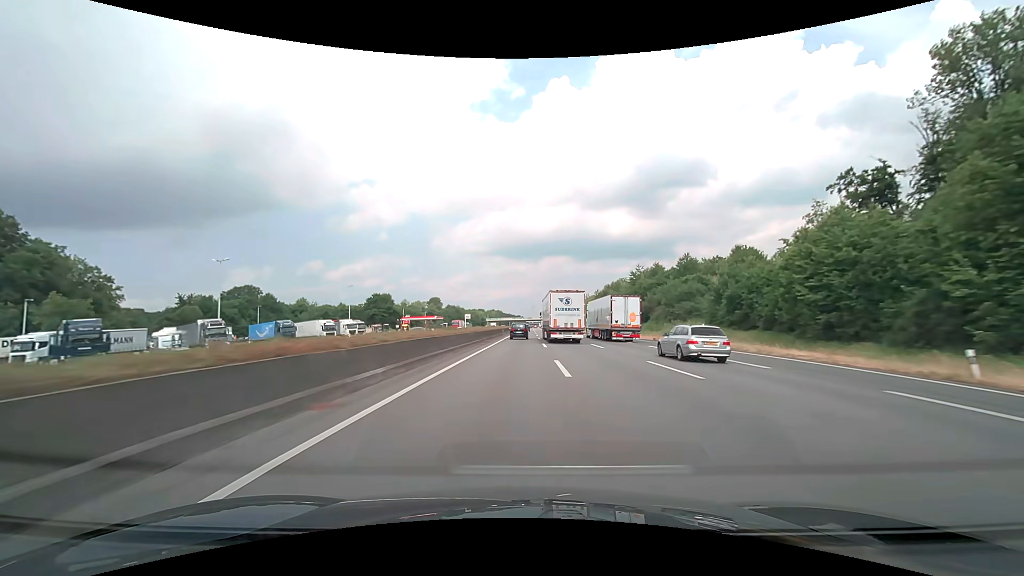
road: motorway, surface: asphalt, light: Day
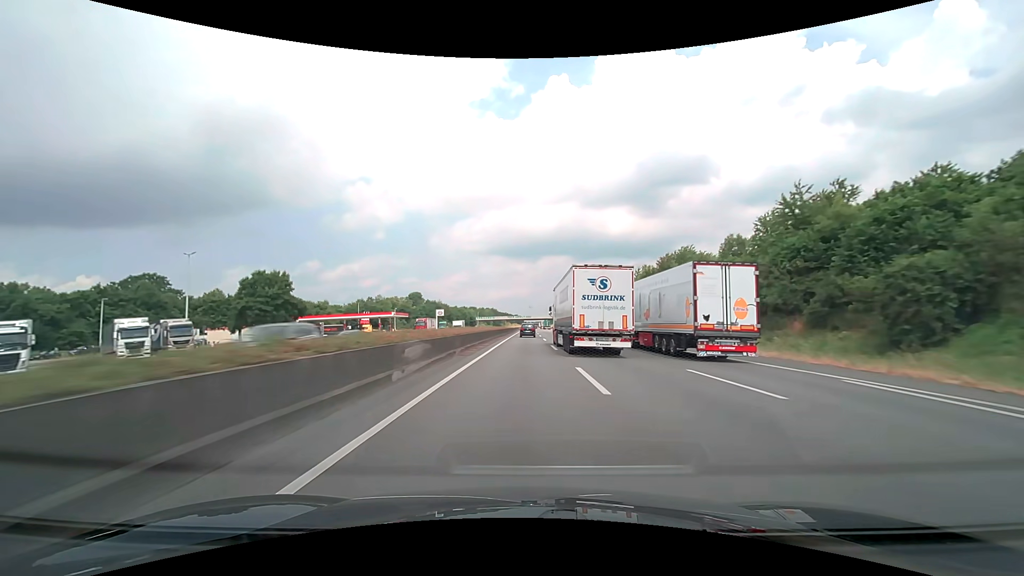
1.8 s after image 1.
(+0.1, +57.2) m; 0°
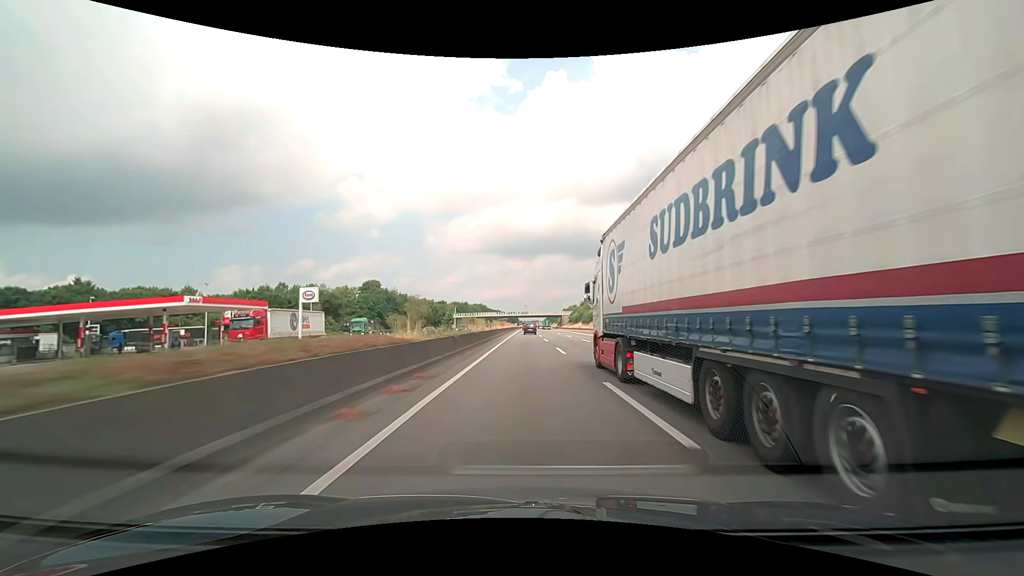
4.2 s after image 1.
(+0.4, +76.1) m; +1°
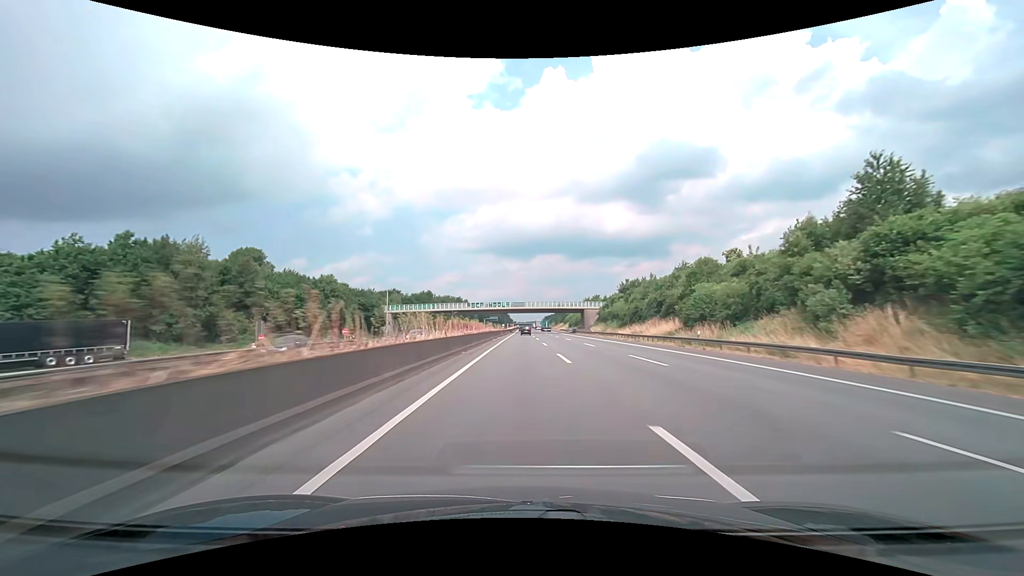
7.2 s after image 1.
(+0.4, +95.0) m; +1°
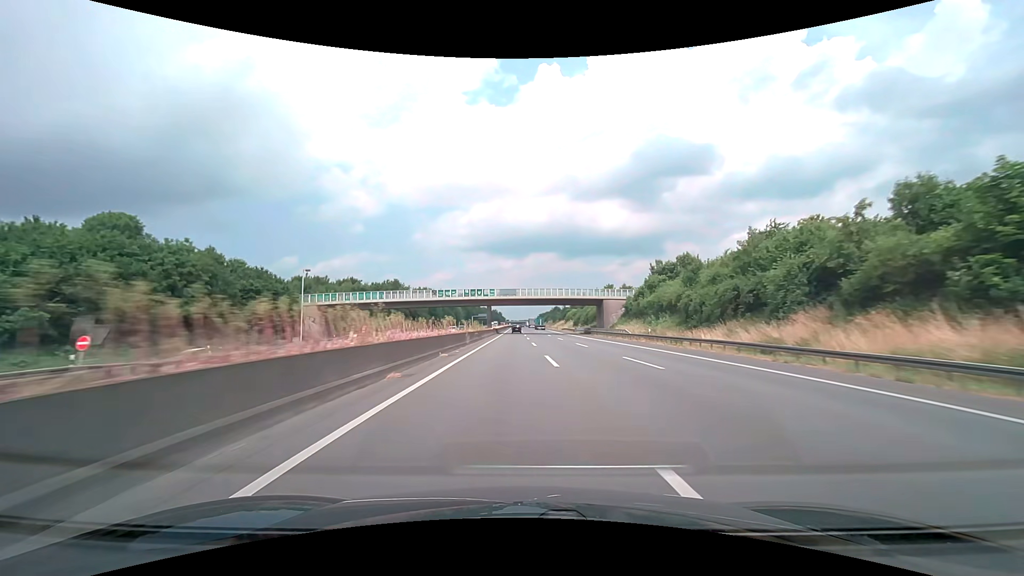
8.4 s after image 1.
(+0.3, +38.1) m; +1°
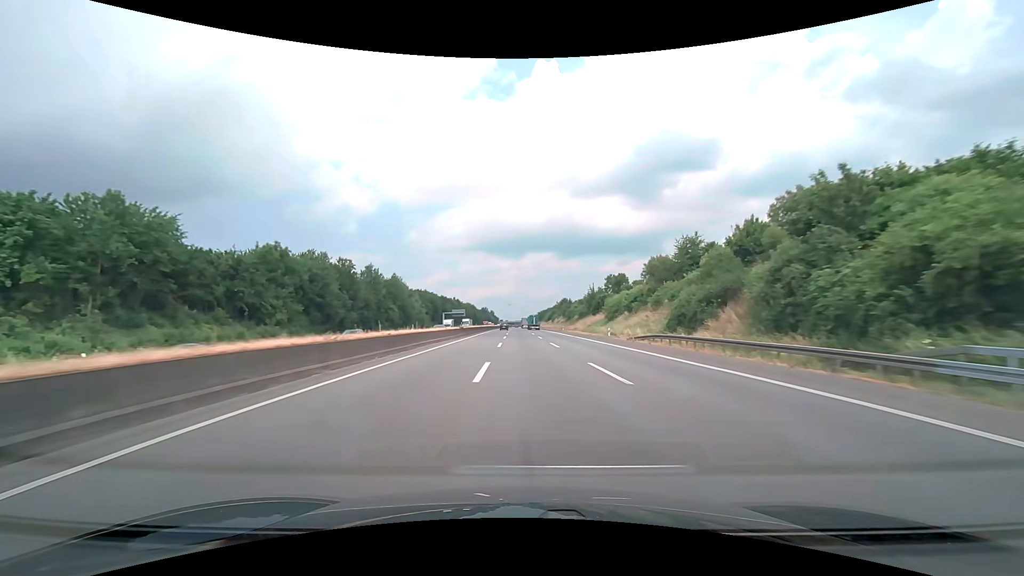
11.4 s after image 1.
(+0.8, +95.2) m; 0°
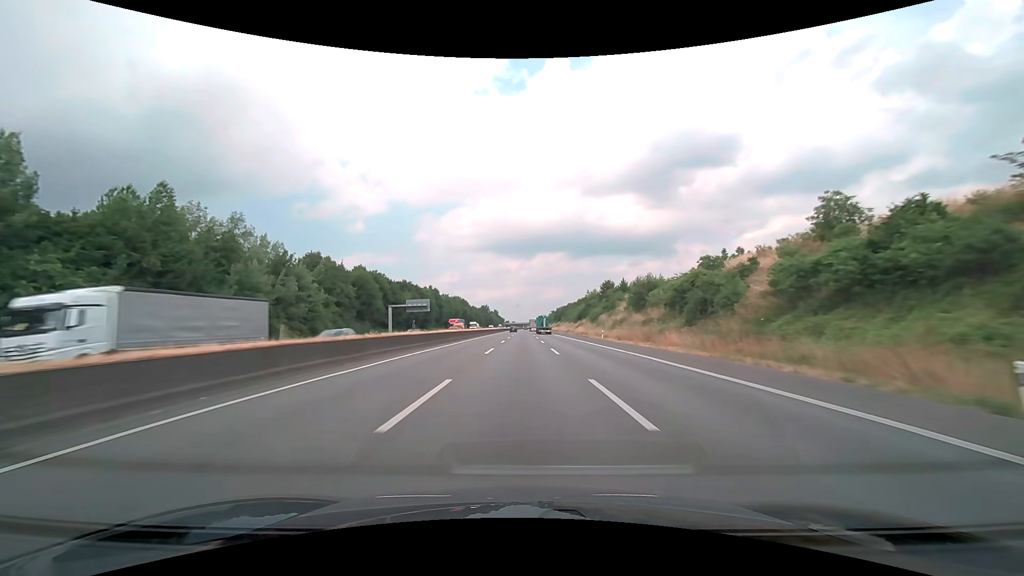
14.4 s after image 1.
(-0.3, +95.1) m; -1°
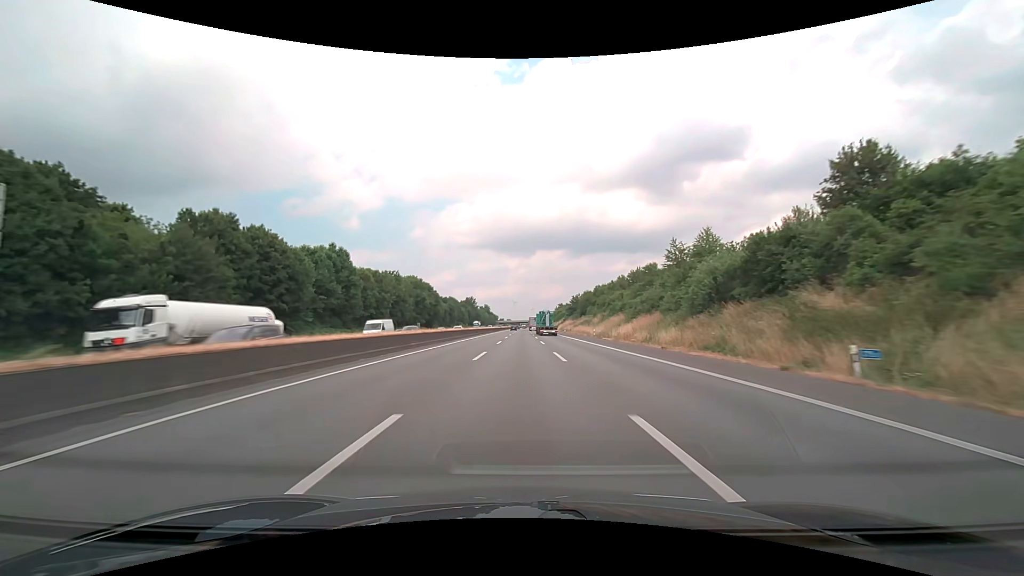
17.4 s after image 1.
(0.0, +95.1) m; 0°
(0, +10) (0, +20) (0, +30) (0, +40) (0, +50) (0, +60) (0, +70) (0, +80) (0, +90) (0, +100) m
